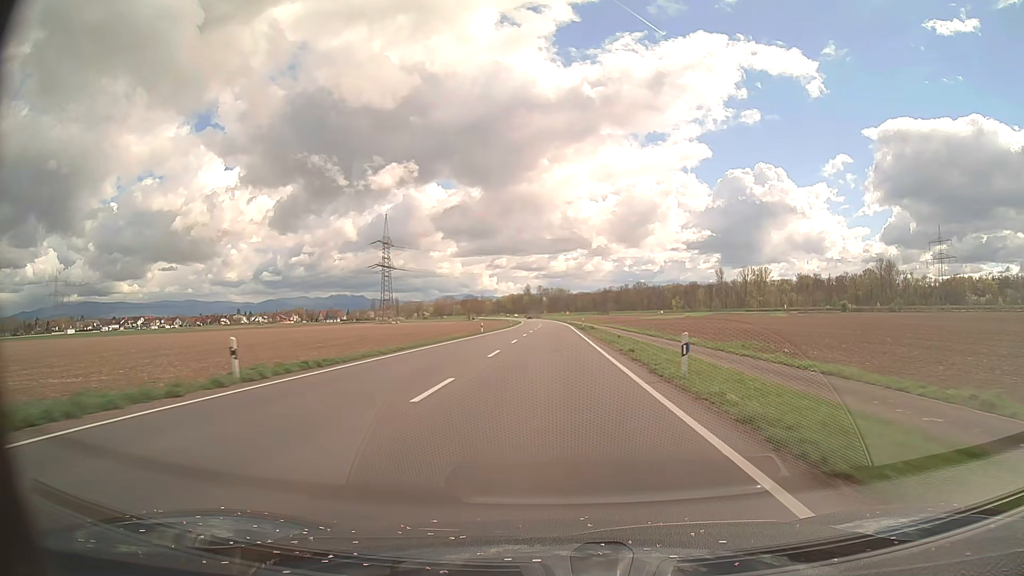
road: secondary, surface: asphalt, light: Day
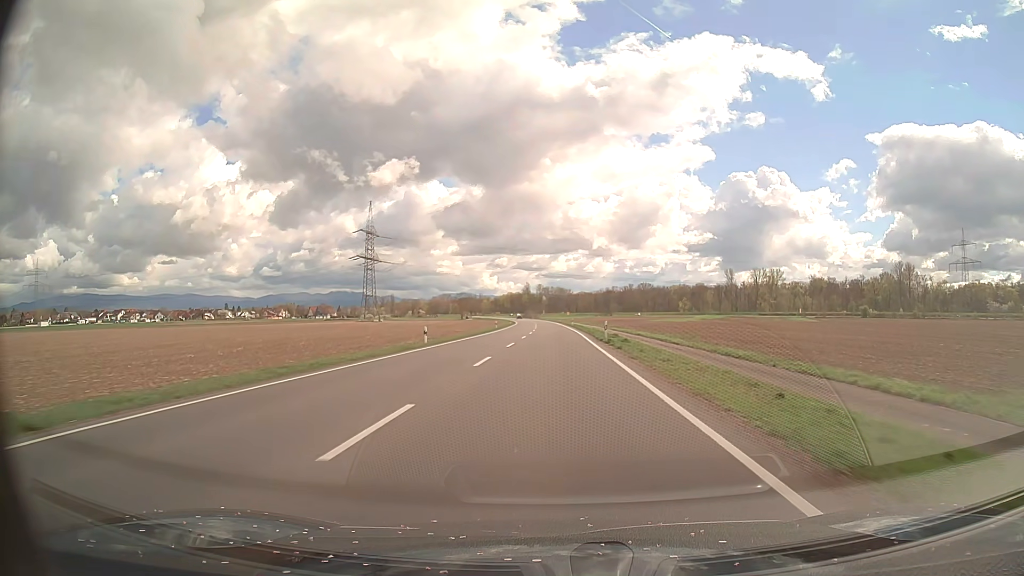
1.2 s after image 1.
(0.0, +28.3) m; 0°
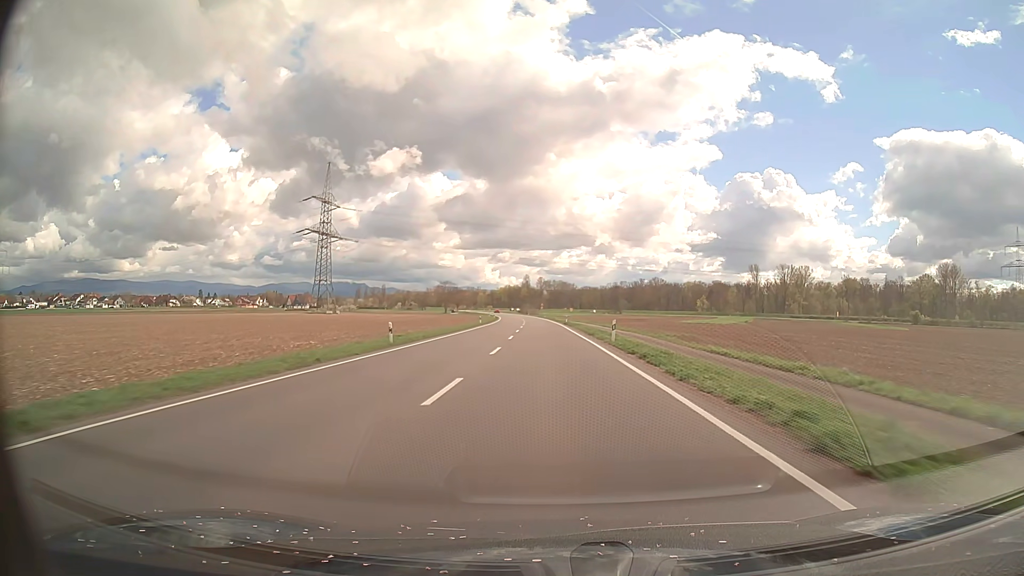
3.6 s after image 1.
(-0.1, +56.5) m; 0°
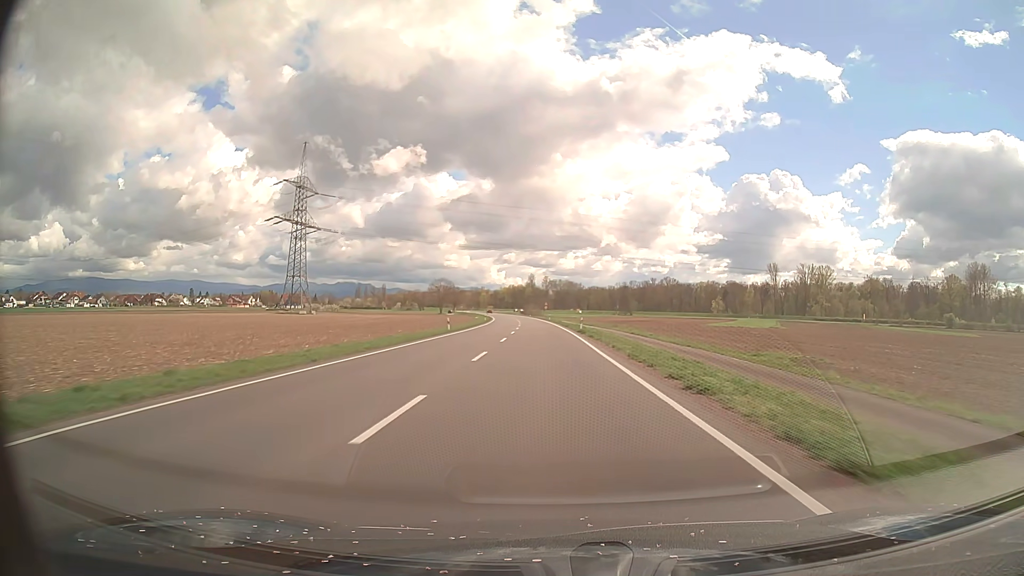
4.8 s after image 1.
(-0.1, +26.8) m; 0°
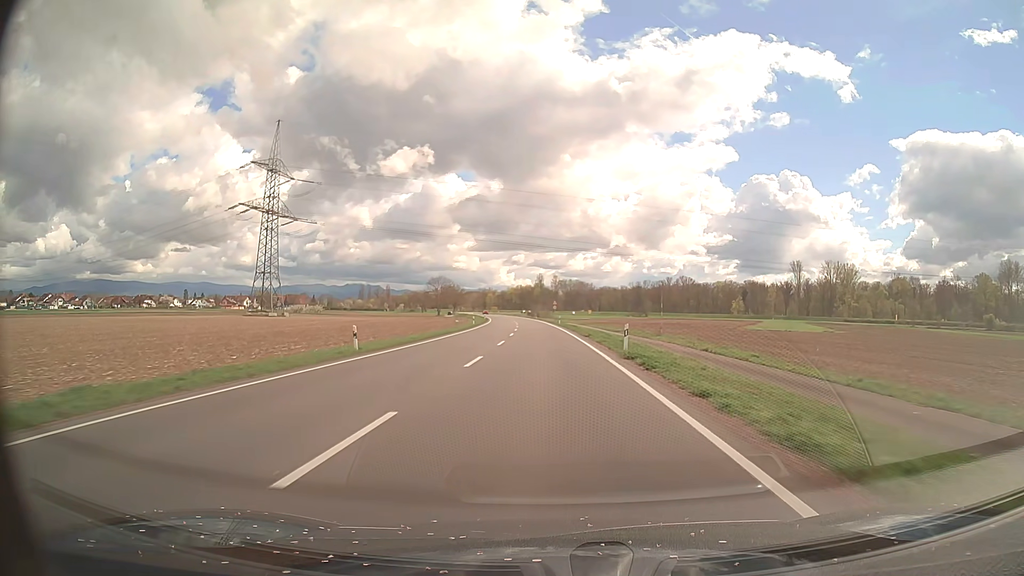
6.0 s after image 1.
(-0.1, +25.7) m; -1°
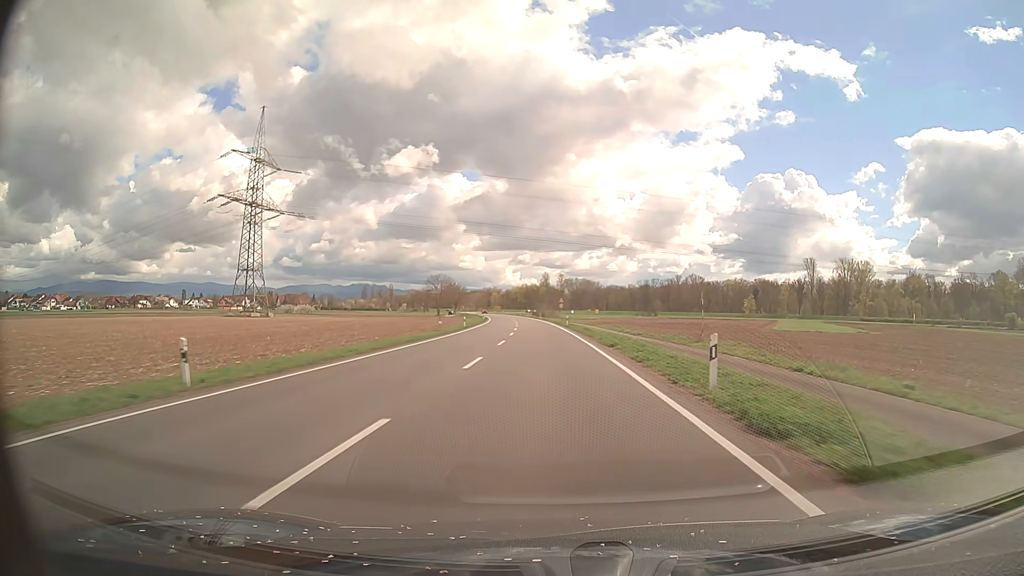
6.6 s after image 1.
(0.0, +12.5) m; 0°
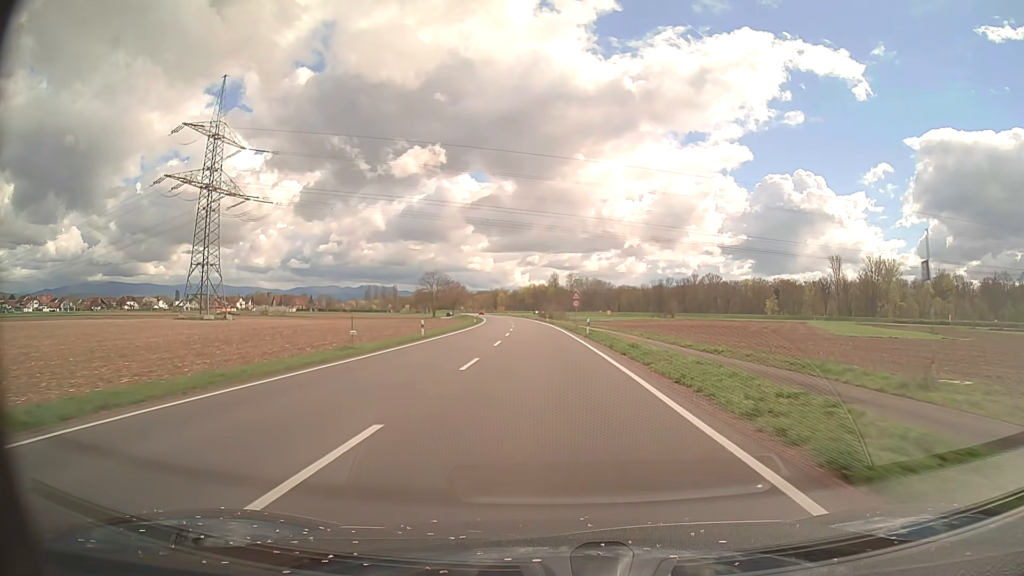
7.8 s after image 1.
(-0.2, +24.4) m; -1°
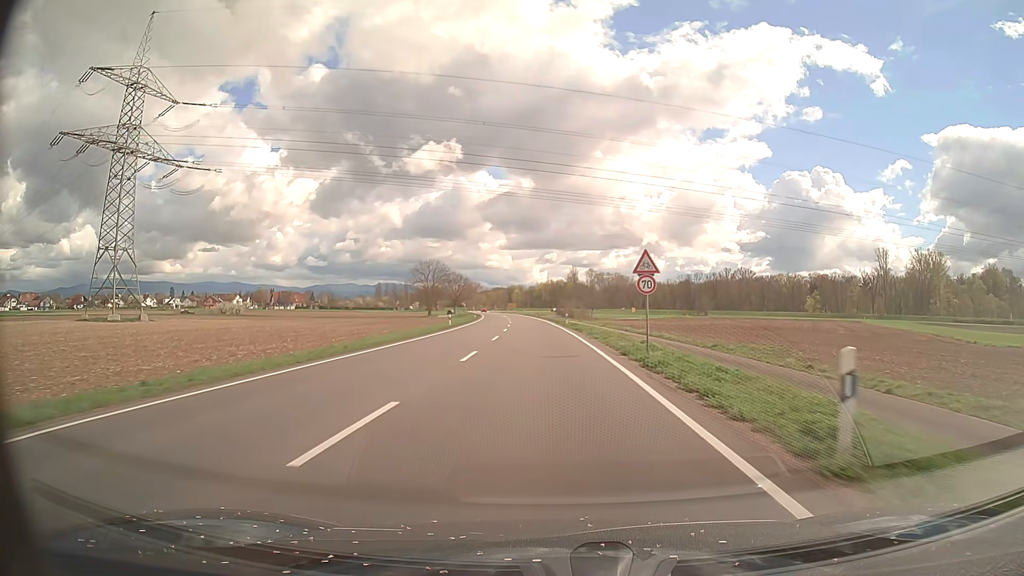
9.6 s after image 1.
(-0.3, +34.1) m; -2°
